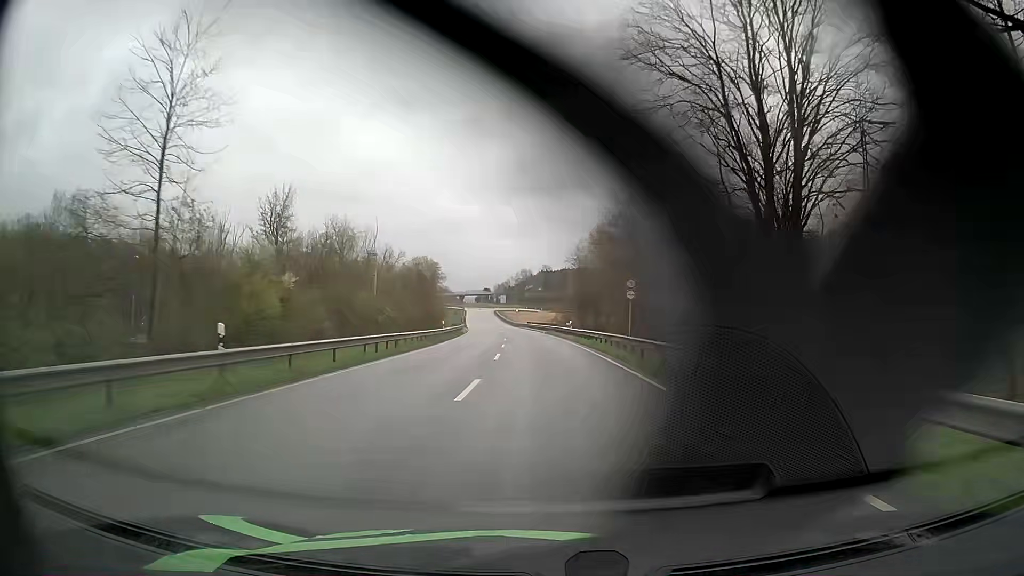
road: primary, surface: asphalt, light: Day
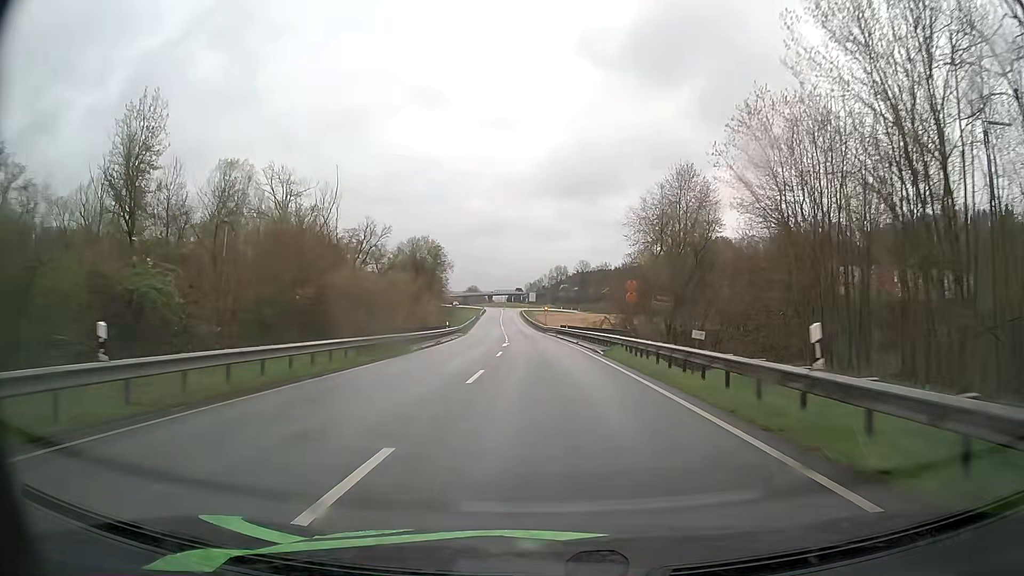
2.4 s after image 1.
(-1.1, +43.6) m; -3°
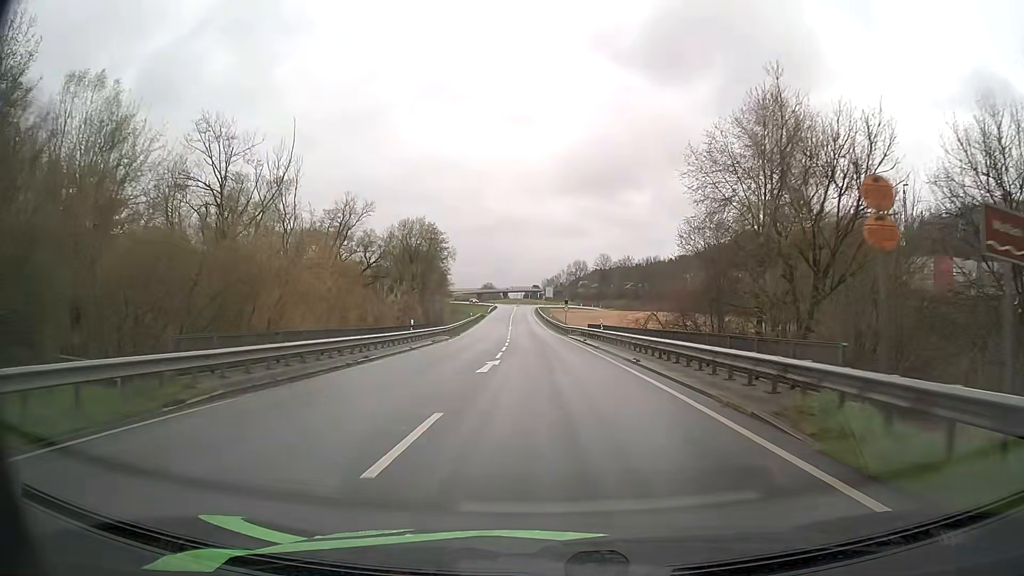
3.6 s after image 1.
(-0.3, +21.4) m; -2°
(0, +10) (0, +20) (0, +30) (-1, +40) (-1, +50) (-2, +60) (-2, +70) (-3, +80) (-3, +90) (-4, +100) m
